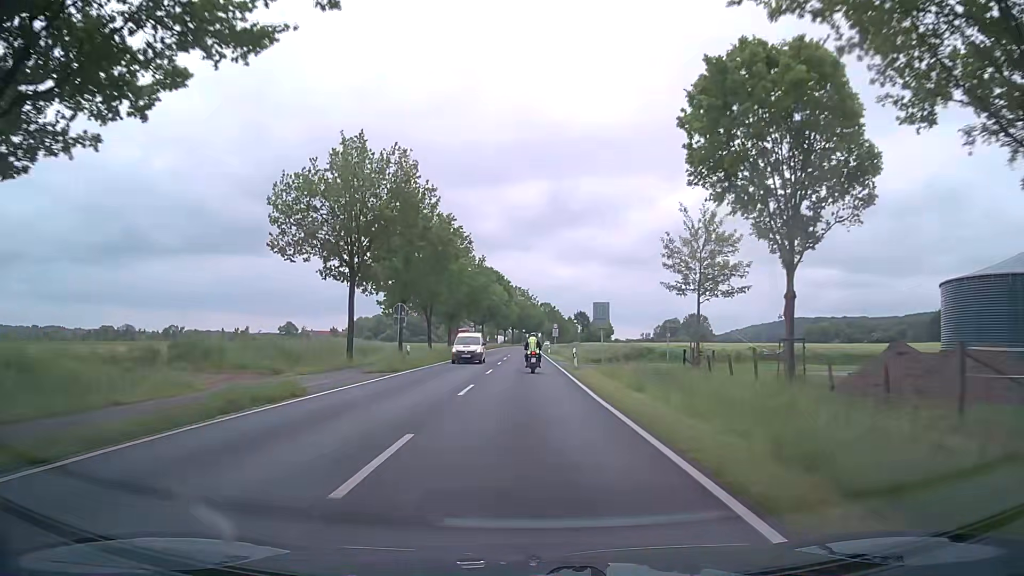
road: secondary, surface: asphalt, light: Day
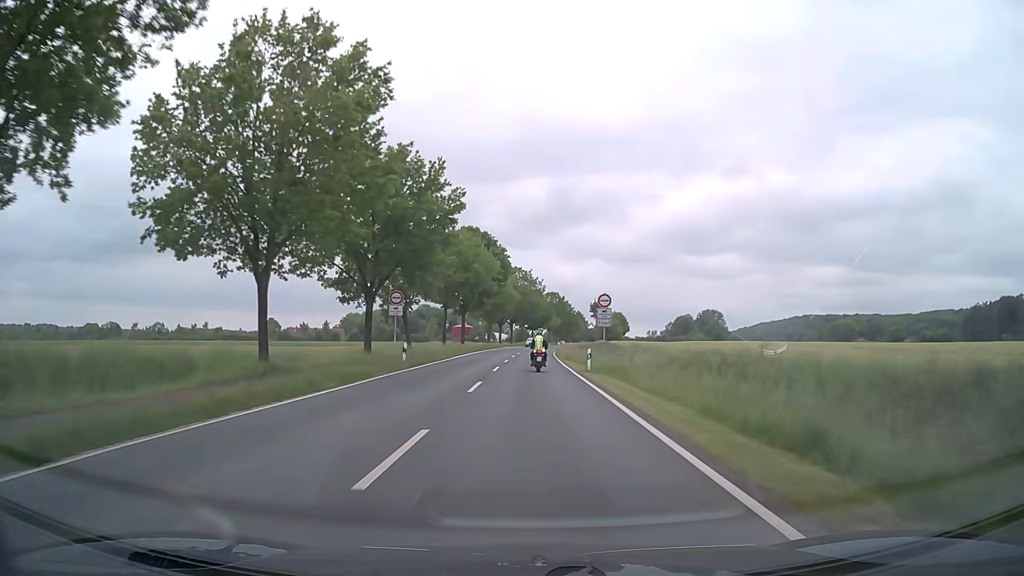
(-0.1, +43.8) m; 0°
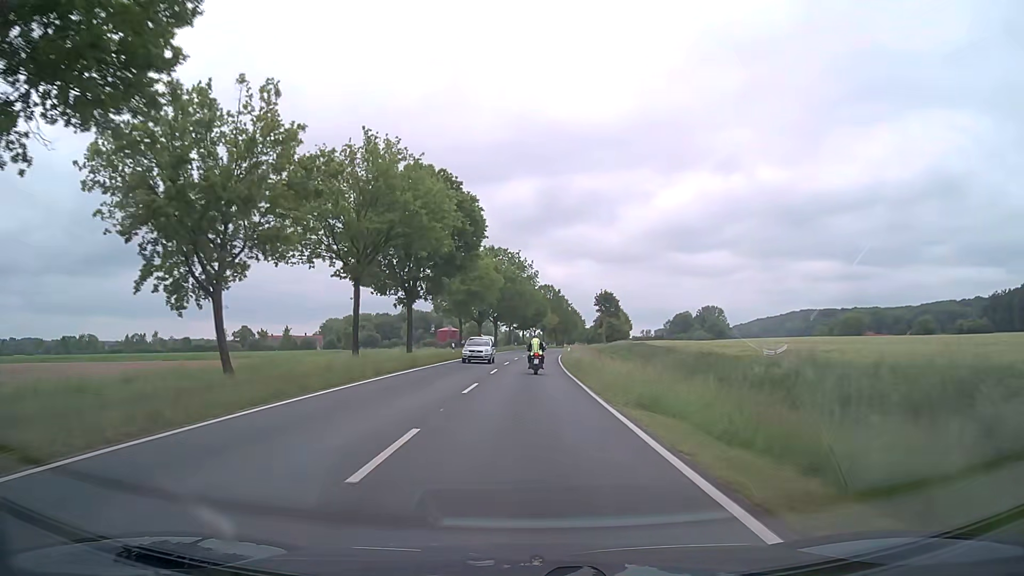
(+0.5, +32.6) m; +1°
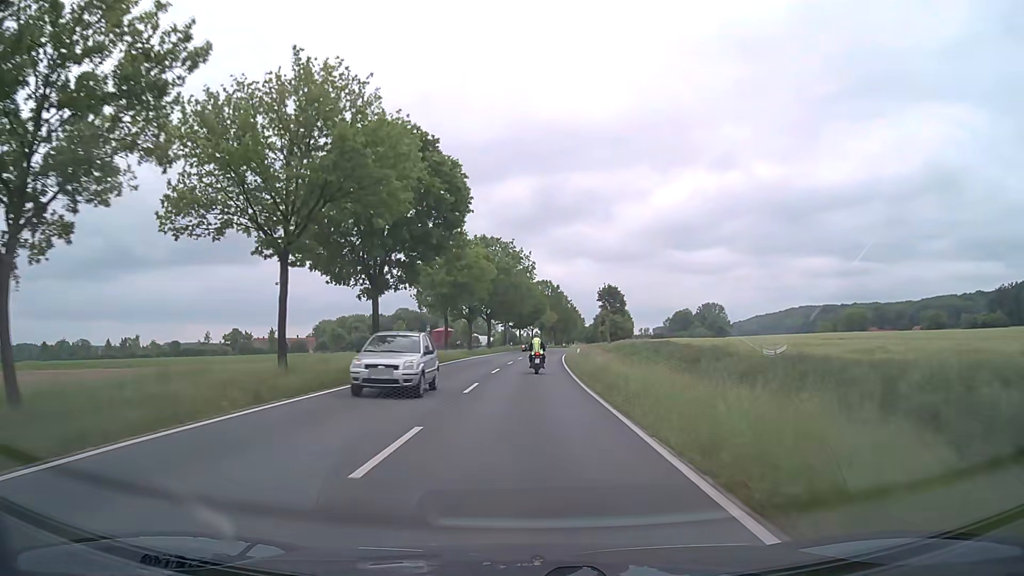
(0.0, +10.8) m; 0°
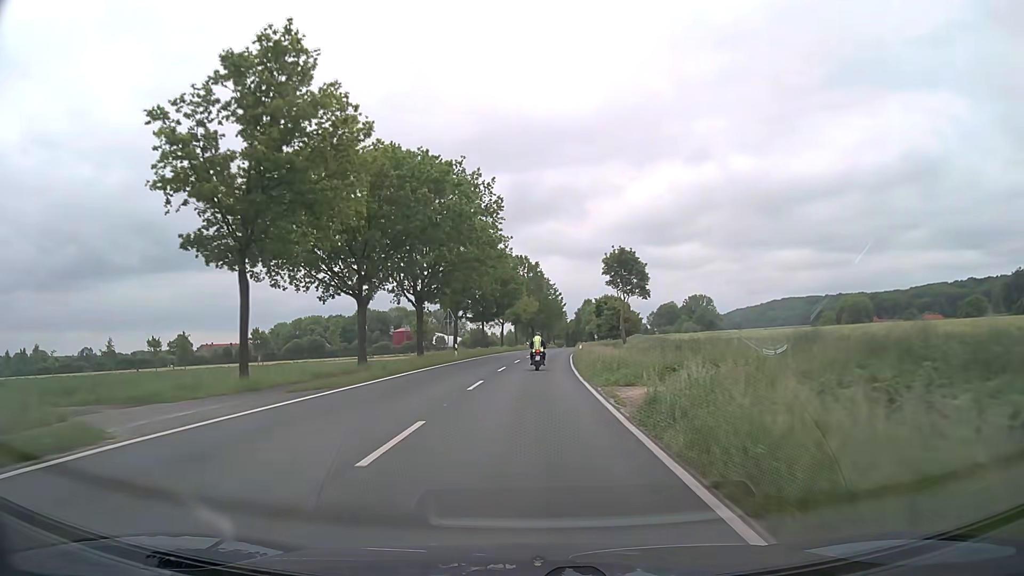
(+0.9, +43.5) m; +3°
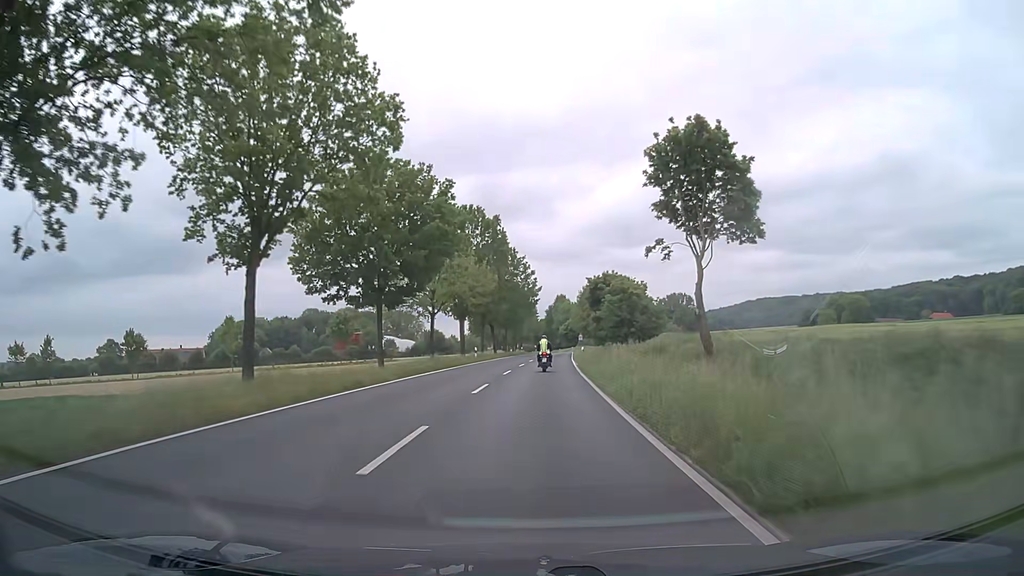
(+1.0, +44.4) m; +3°
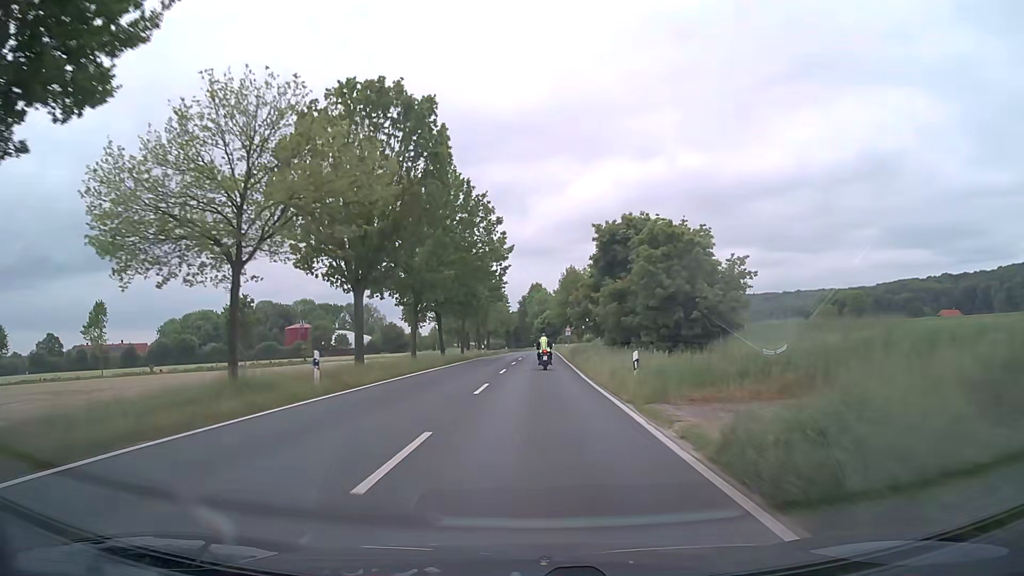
(+0.7, +34.0) m; +2°
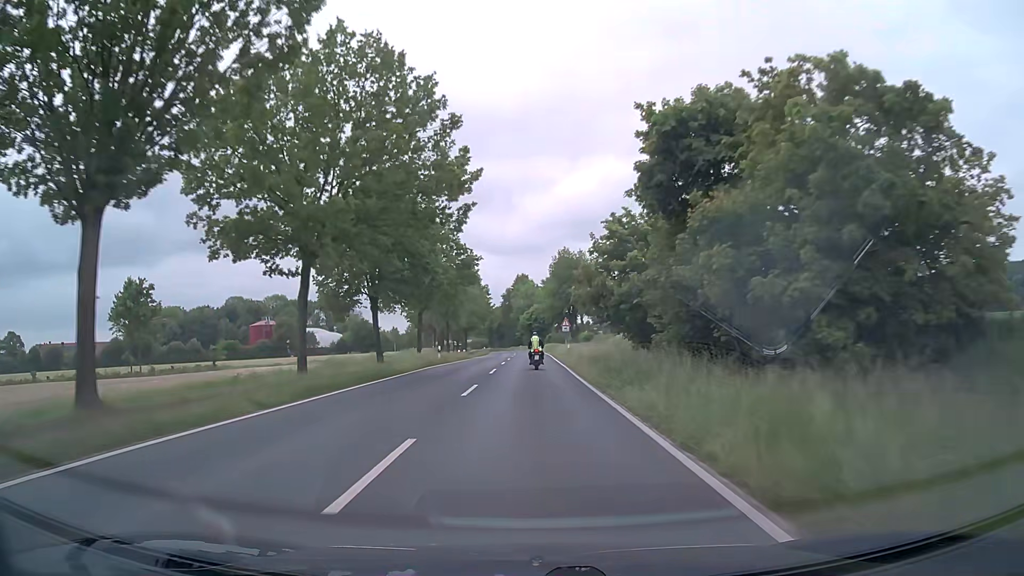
(+0.3, +22.8) m; +2°
